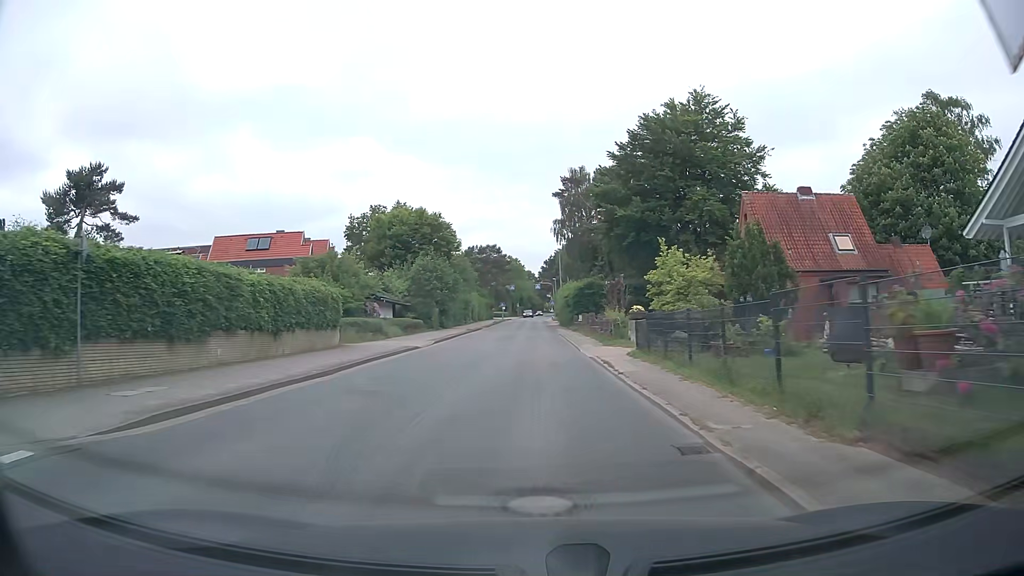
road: tertiary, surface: asphalt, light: Day
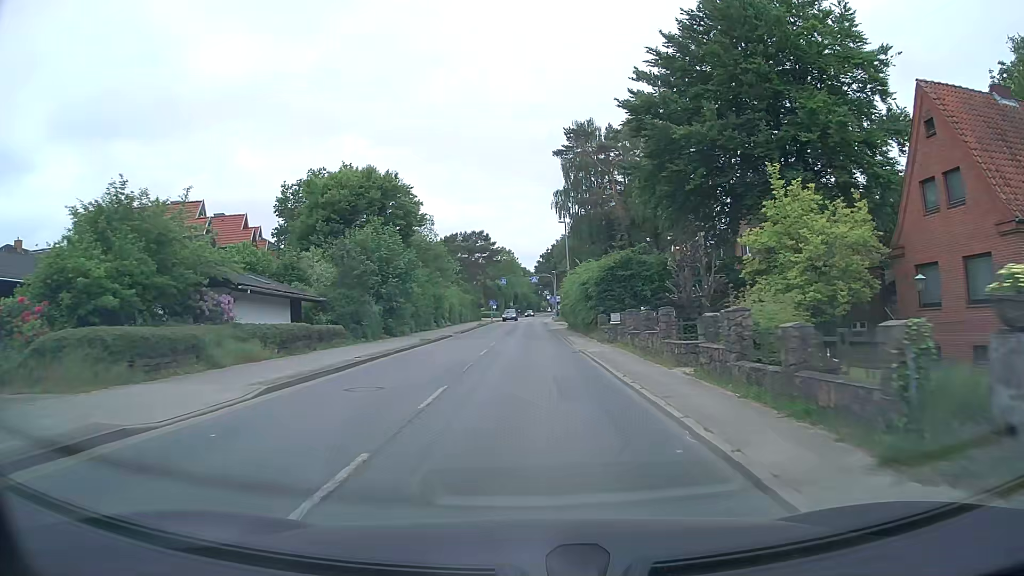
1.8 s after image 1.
(+0.1, +21.6) m; +1°
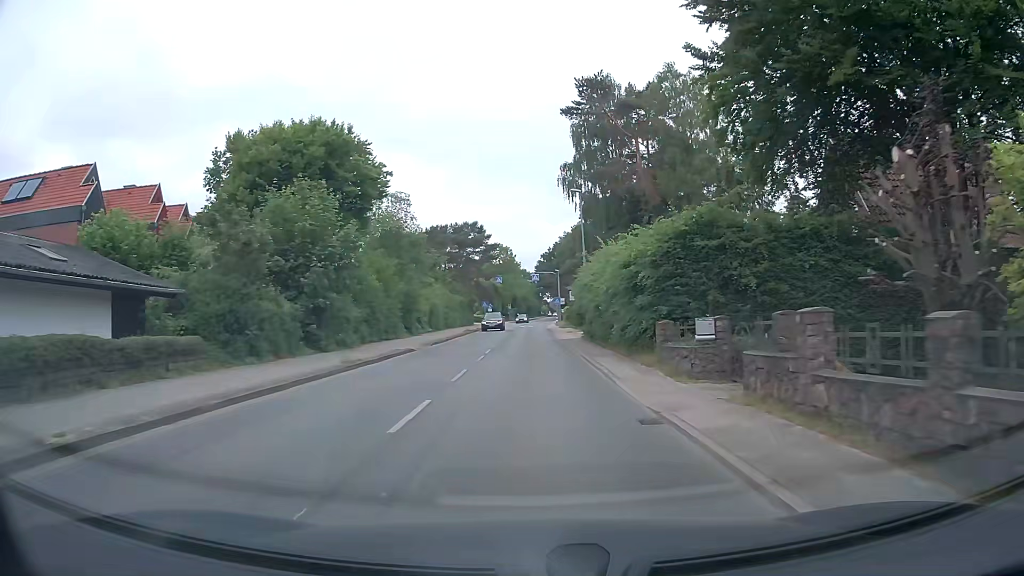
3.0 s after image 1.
(0.0, +14.2) m; 0°
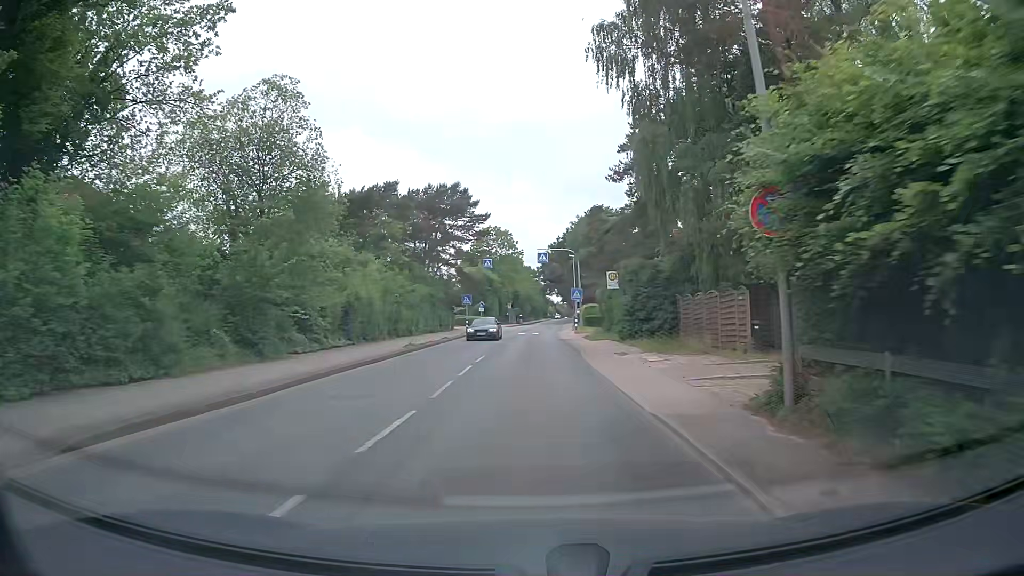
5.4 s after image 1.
(+0.2, +27.8) m; 0°
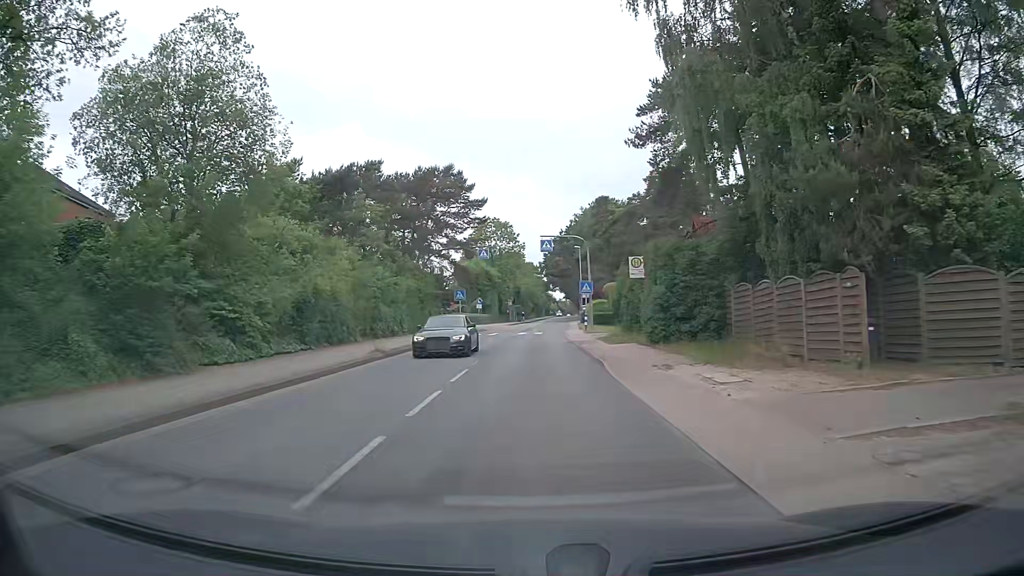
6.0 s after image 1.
(0.0, +6.8) m; -1°
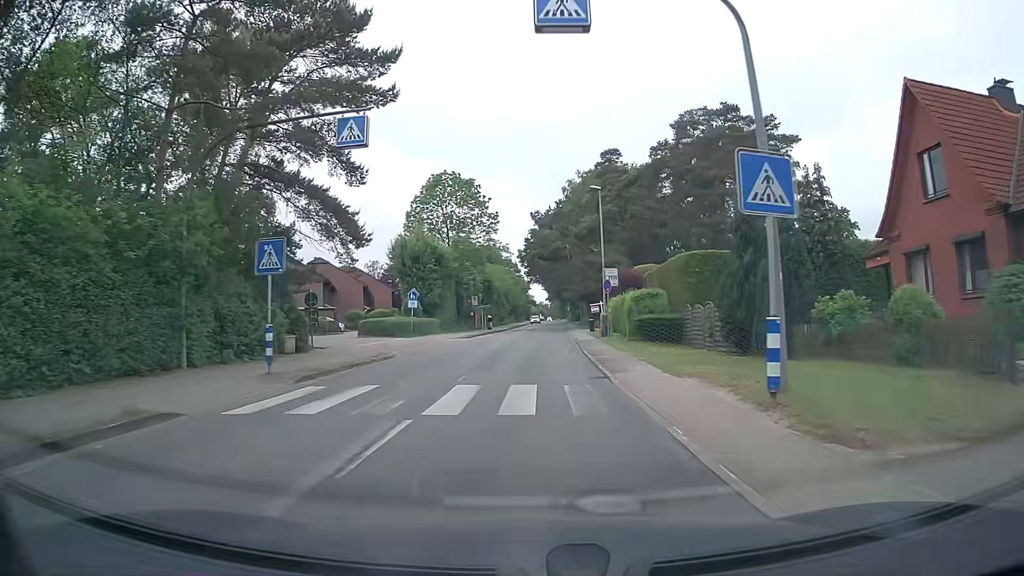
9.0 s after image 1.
(+0.2, +34.4) m; +2°
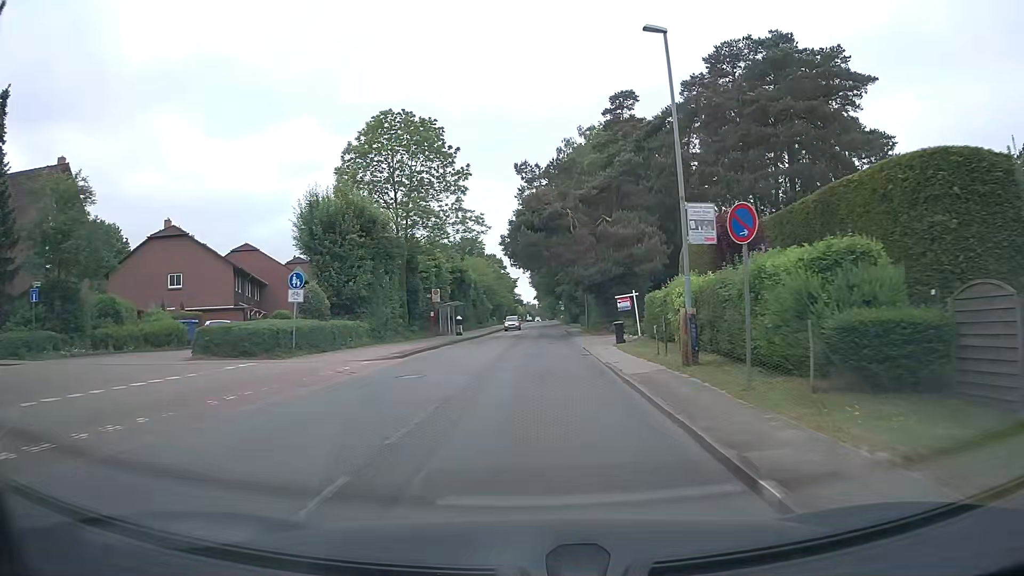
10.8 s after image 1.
(+0.1, +20.6) m; +1°
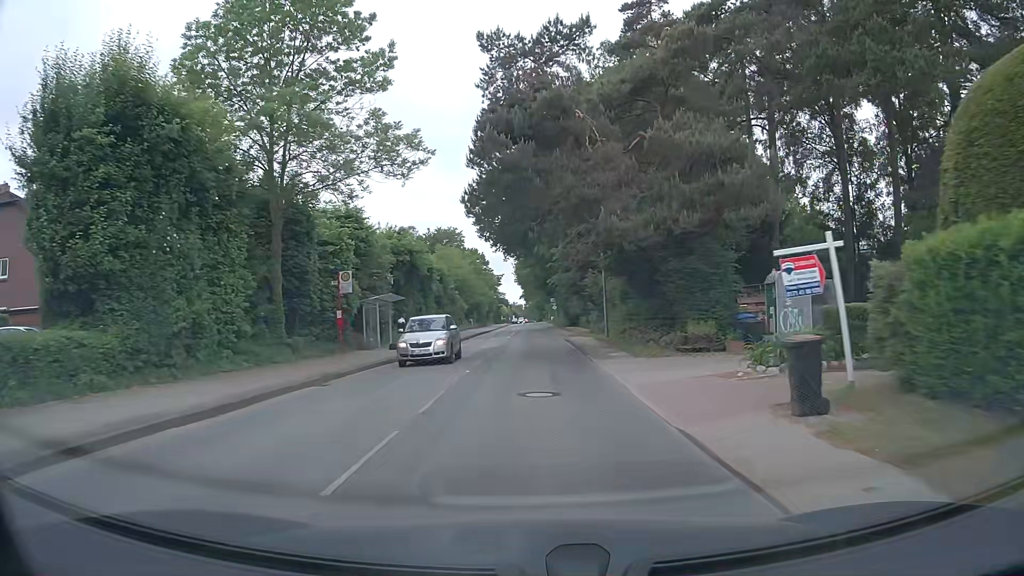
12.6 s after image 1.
(+0.4, +20.8) m; +2°
(0, +10) (0, +20) (0, +30) (0, +40) (0, +50) (0, +60) (0, +70) (0, +80) (0, +90) (0, +100) m
